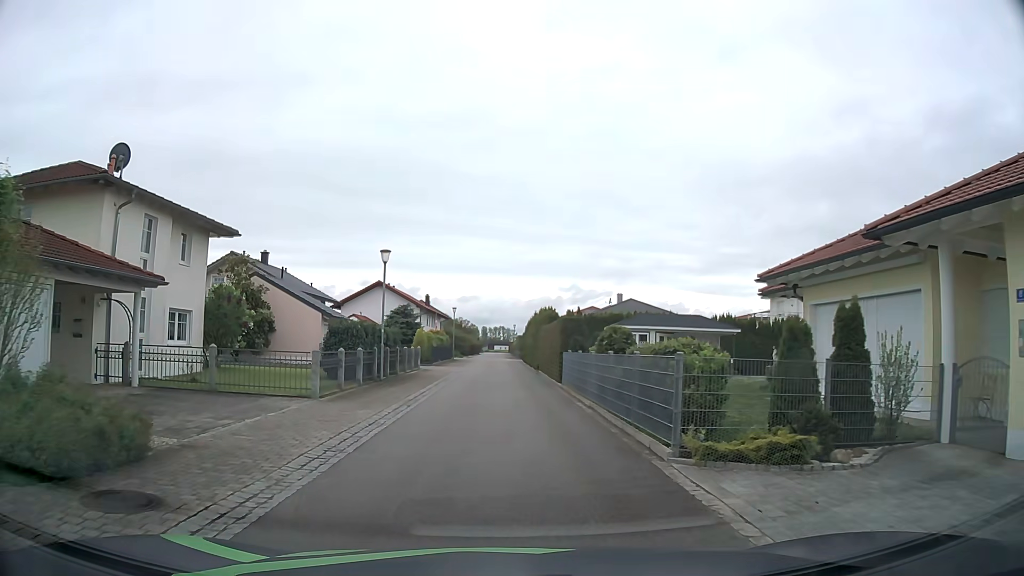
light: Day
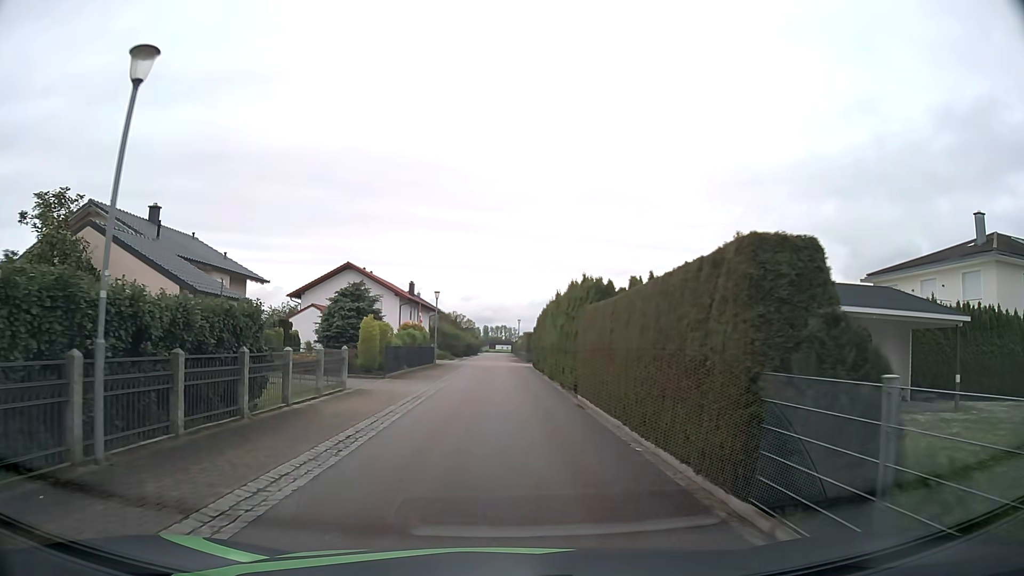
(-0.1, +17.3) m; 0°
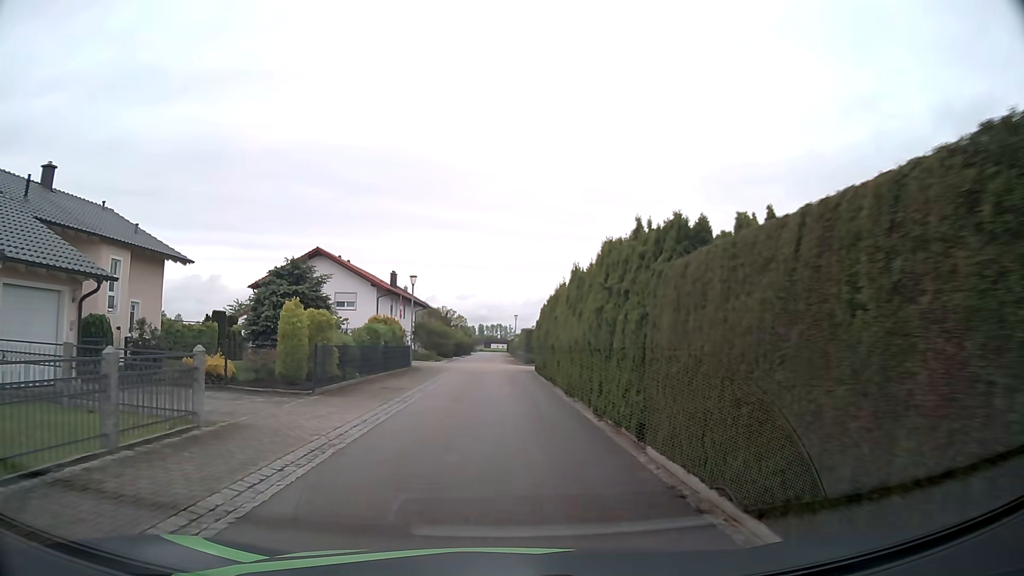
(0.0, +9.0) m; 0°
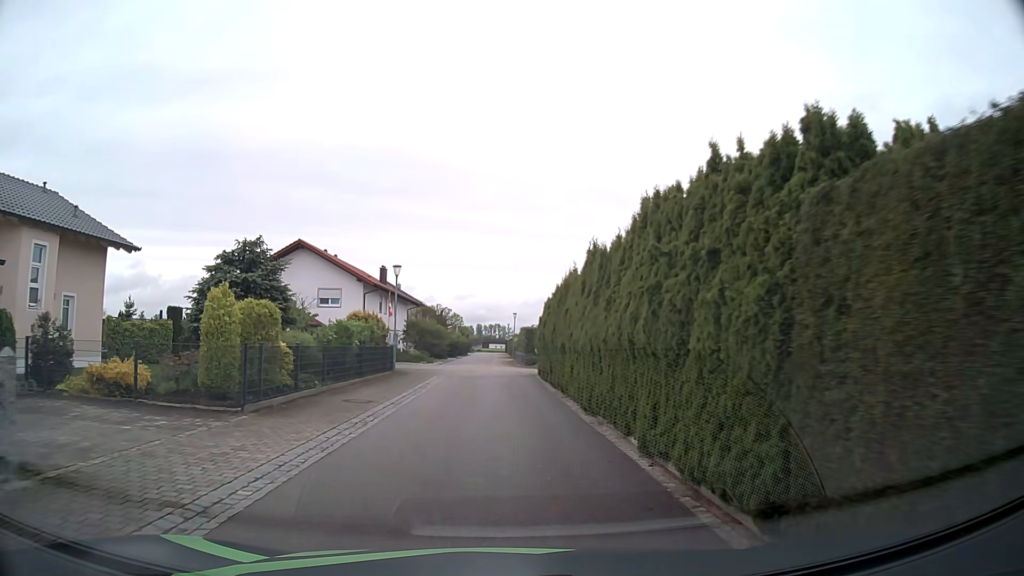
(0.0, +4.5) m; 0°
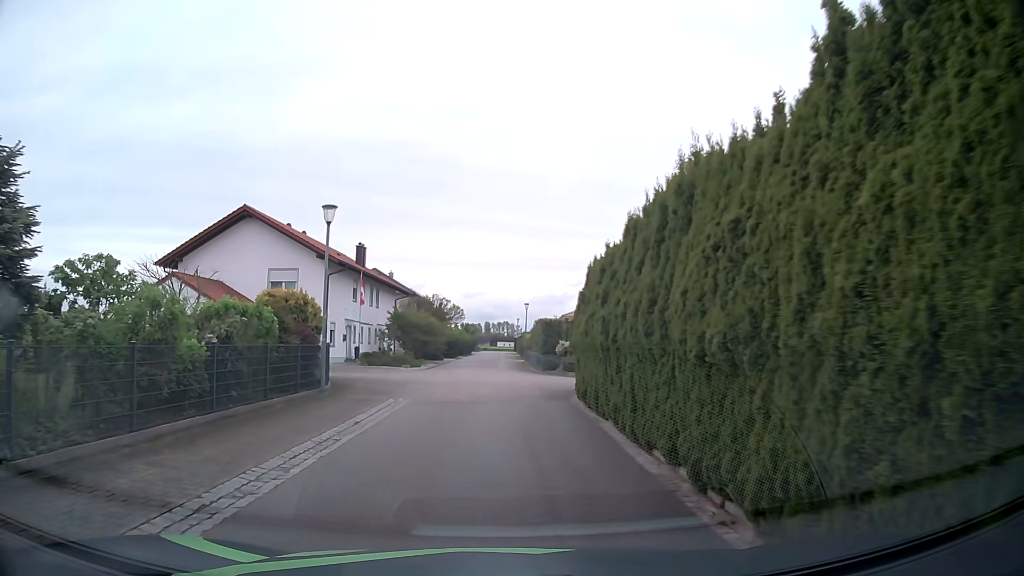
(-0.1, +12.3) m; 0°
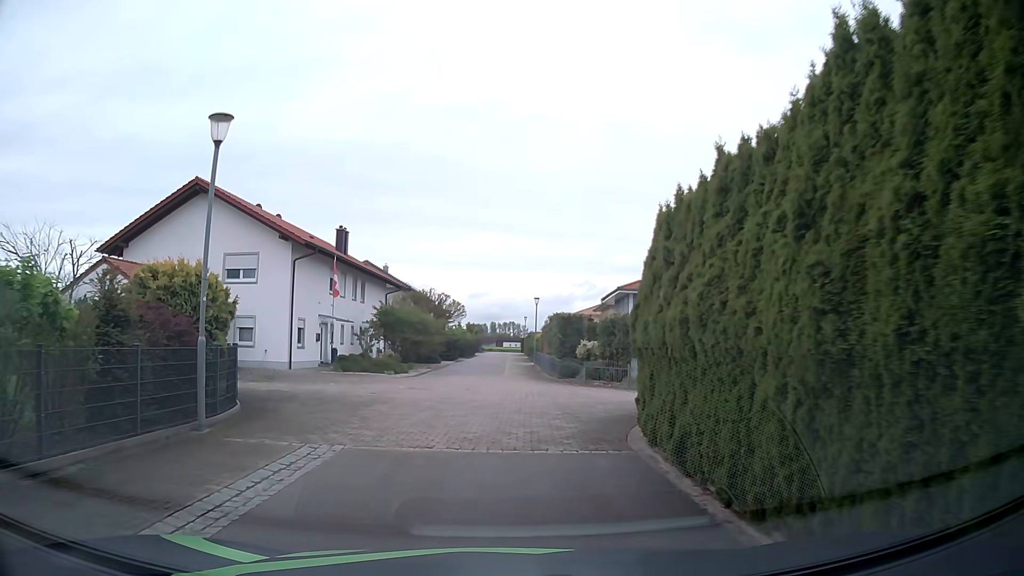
(-0.1, +7.1) m; -1°
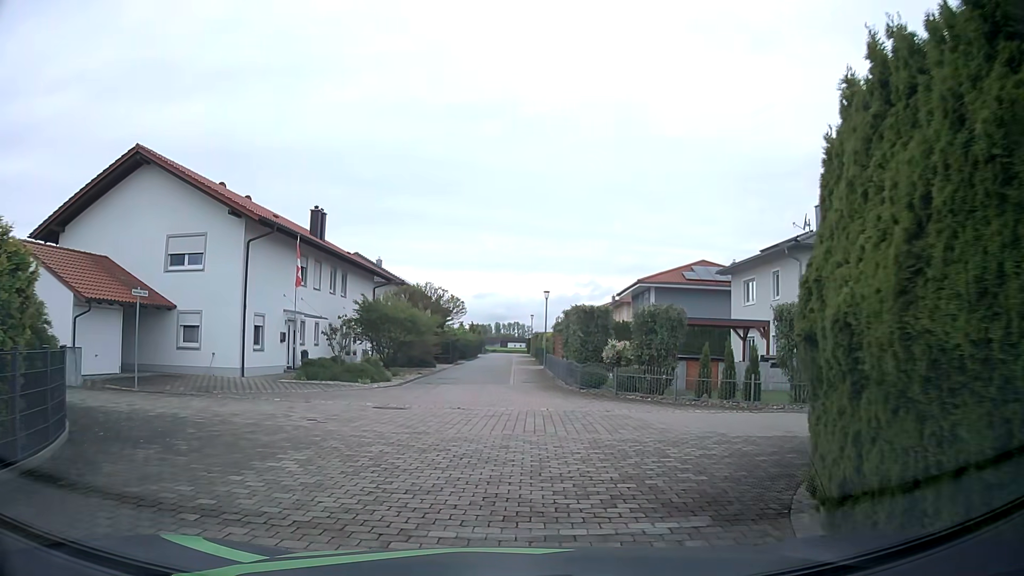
(0.0, +6.1) m; 0°
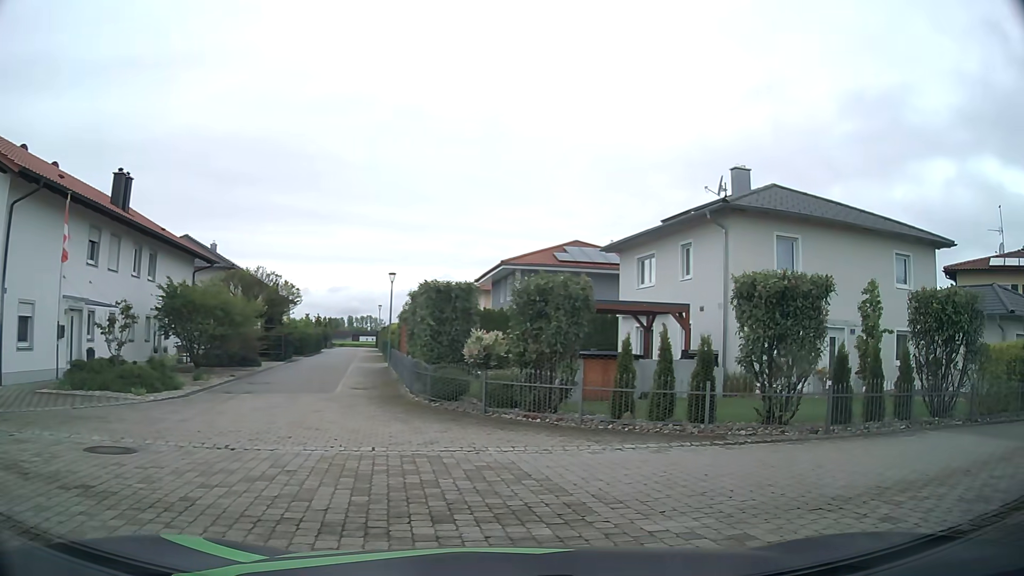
(+0.4, +6.6) m; +11°
(+5, +8) (+15, +11) (+24, +12) (+34, +14) (+44, +15) (+54, +17) (+64, +18) (+74, +20) (+84, +21) (+94, +22) m
